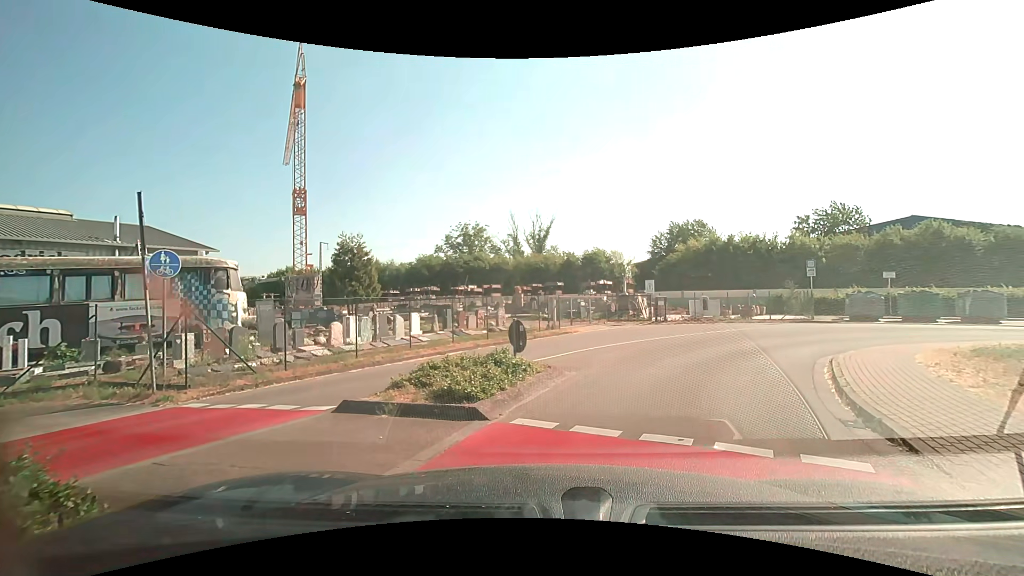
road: unclassified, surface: asphalt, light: Day
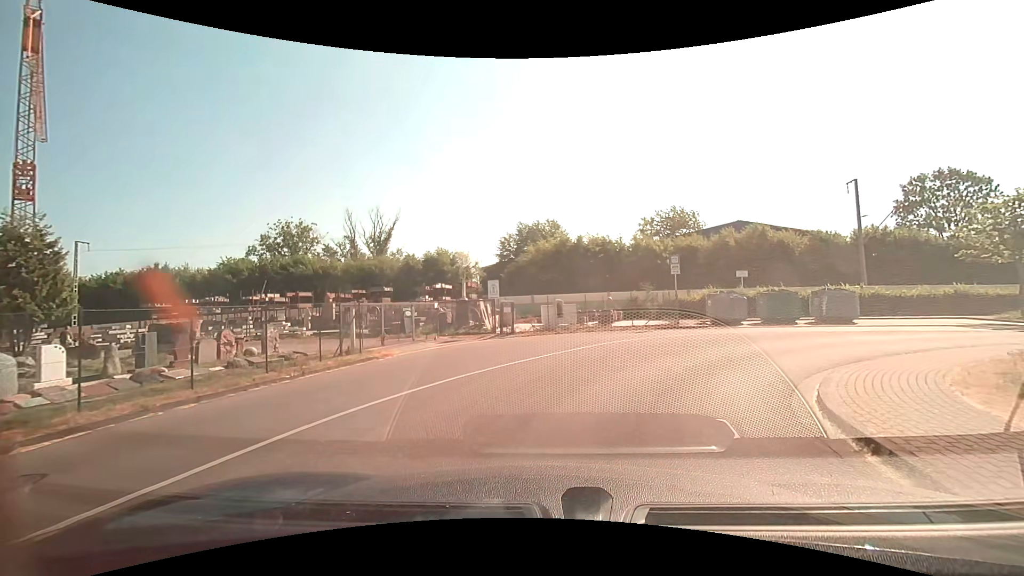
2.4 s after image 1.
(+1.3, +7.6) m; +15°
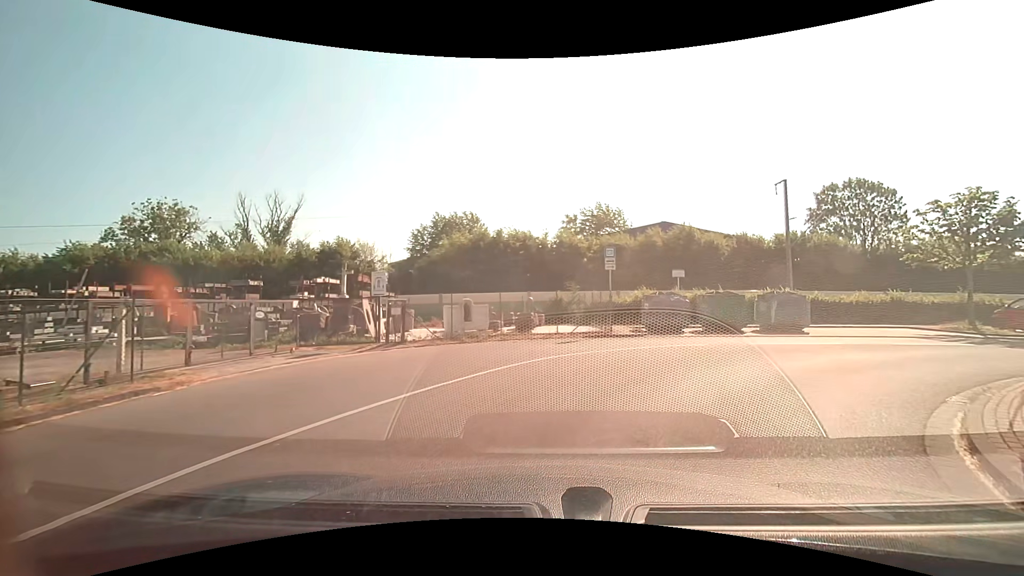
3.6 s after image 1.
(+0.4, +5.1) m; +9°
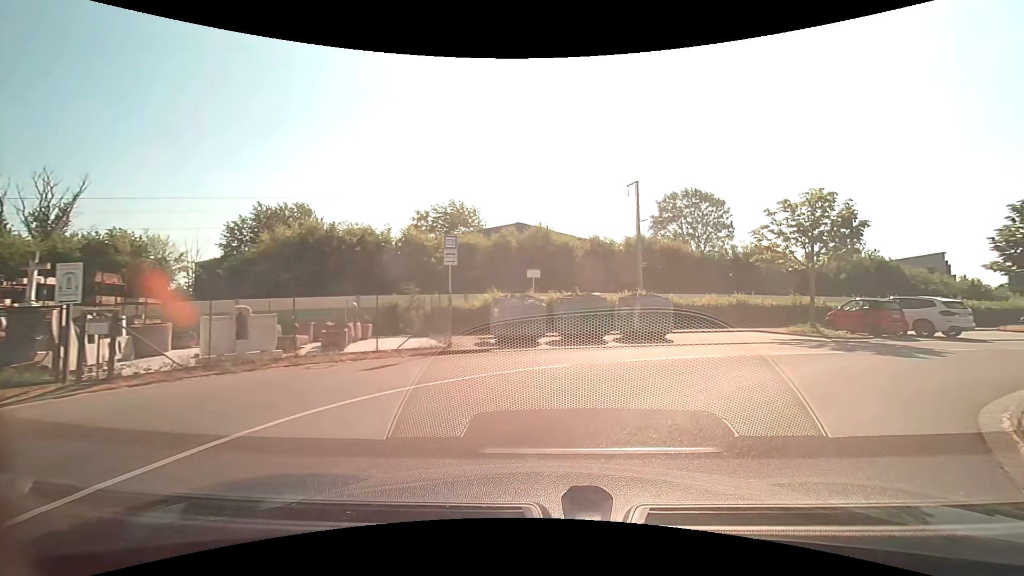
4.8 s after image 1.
(+0.7, +4.7) m; +18°
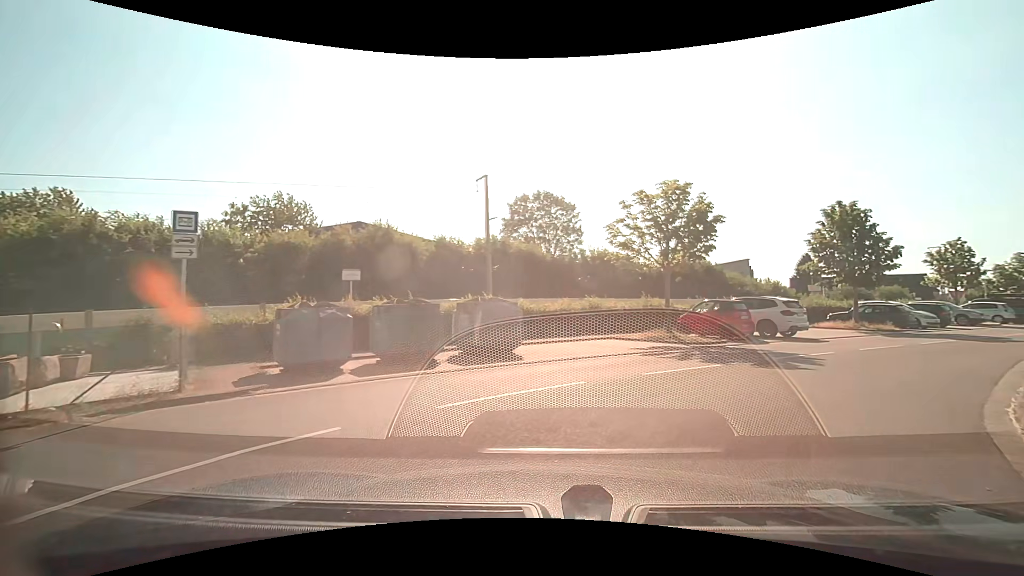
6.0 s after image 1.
(+0.6, +4.4) m; +16°
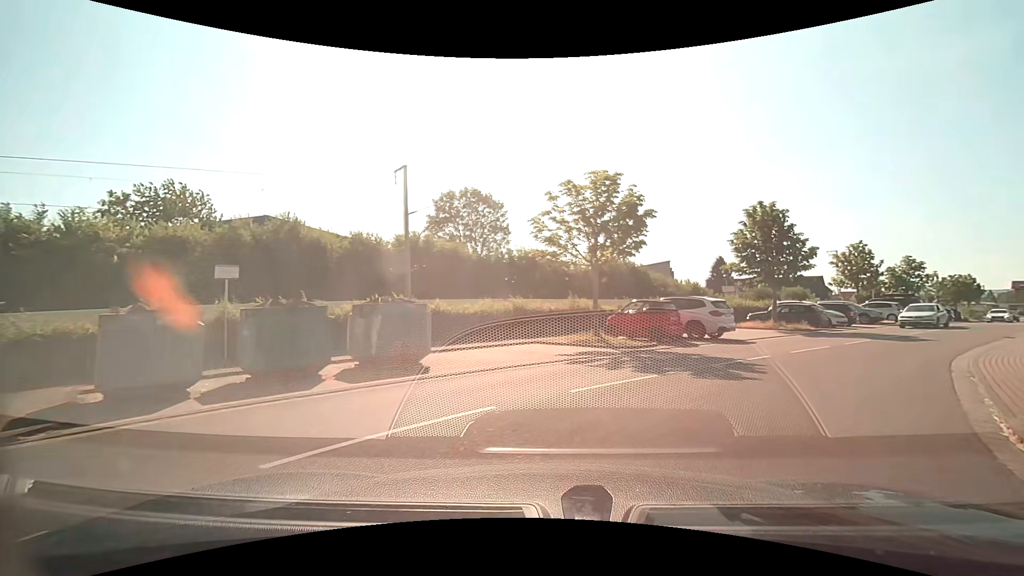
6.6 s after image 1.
(+0.1, +2.1) m; +8°
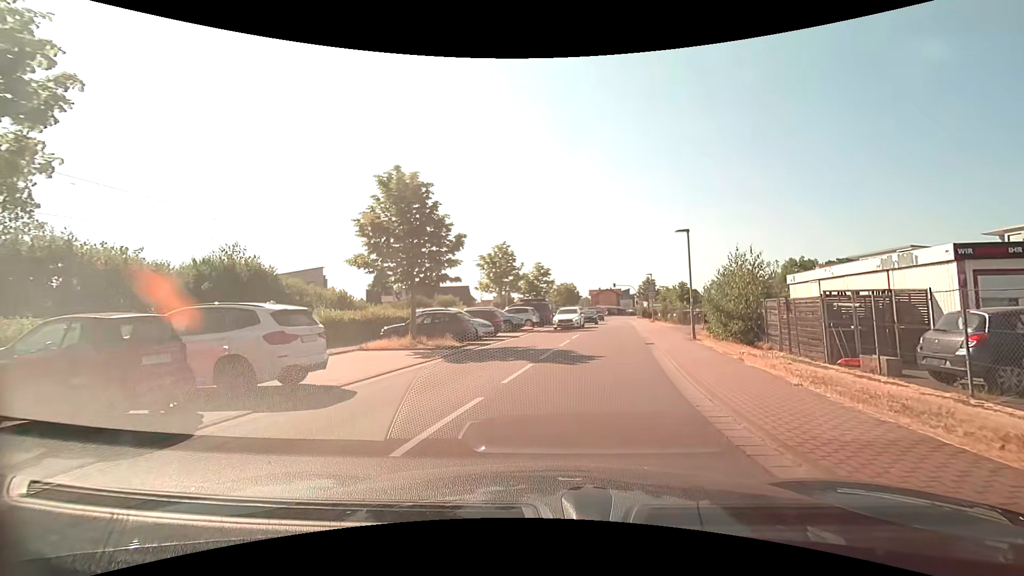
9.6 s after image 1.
(+3.8, +10.2) m; +35°
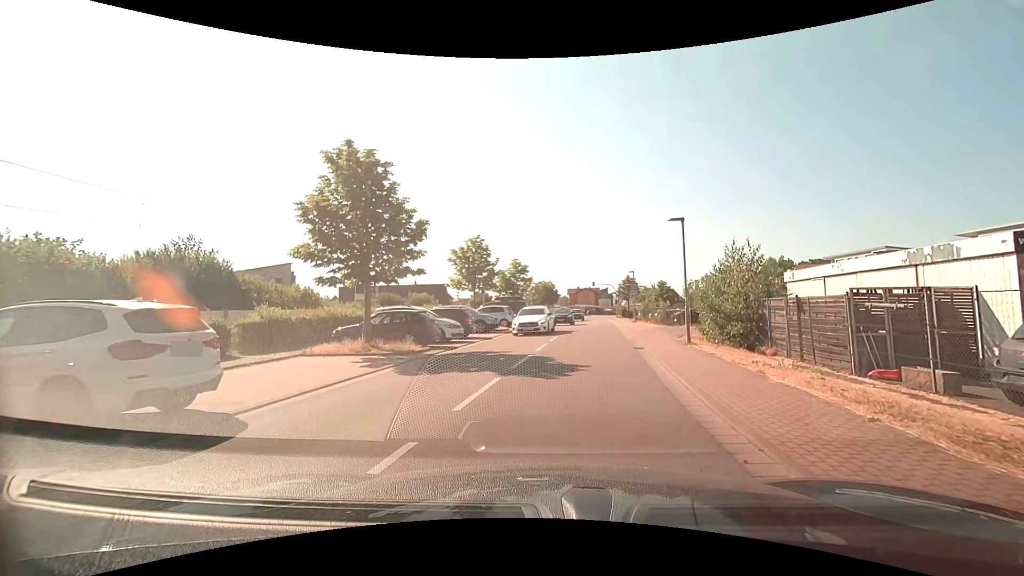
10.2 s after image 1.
(+0.1, +2.5) m; +3°
